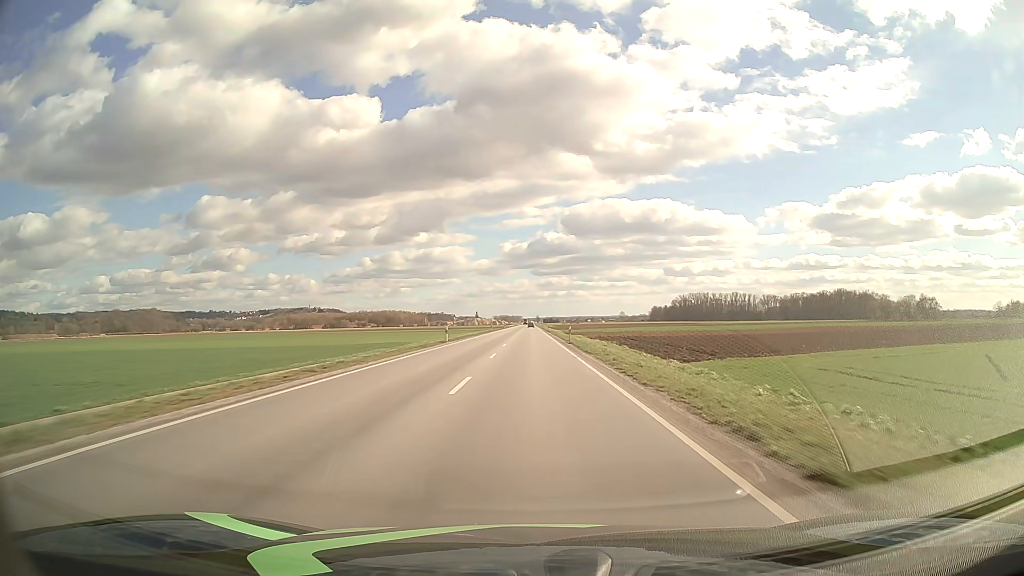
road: primary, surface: asphalt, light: Day
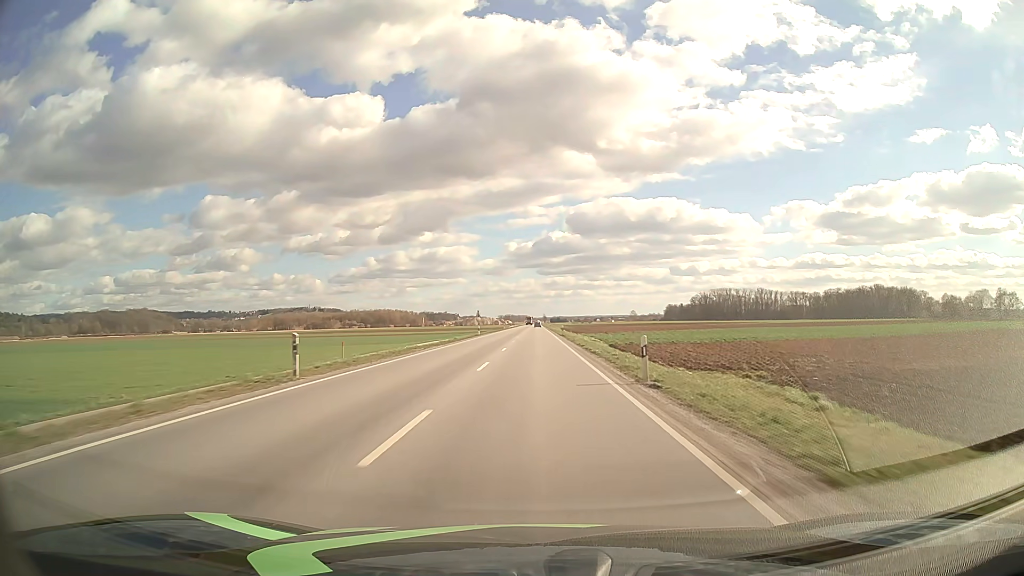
(-0.3, +79.0) m; -1°
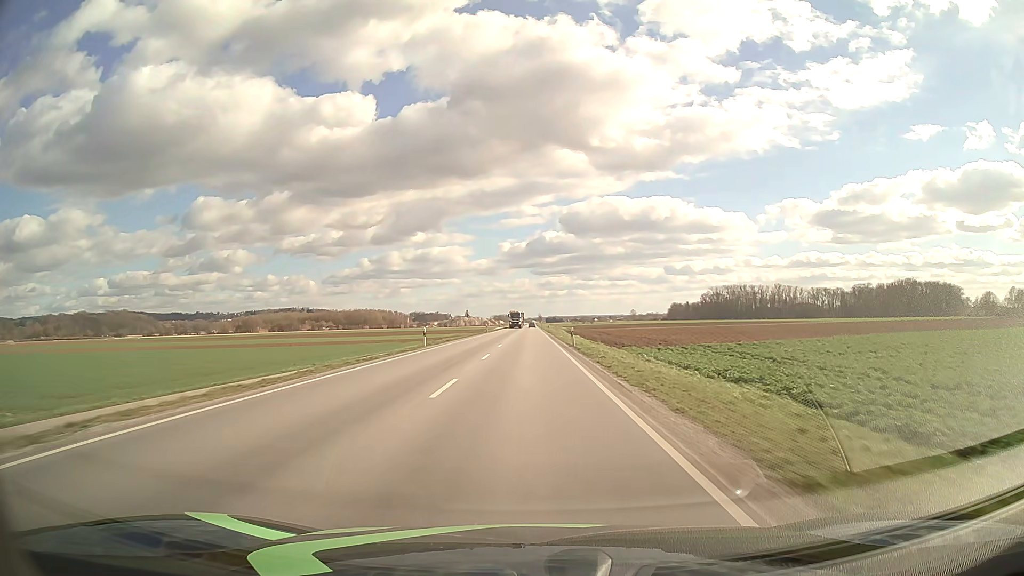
(+0.6, +79.0) m; 0°
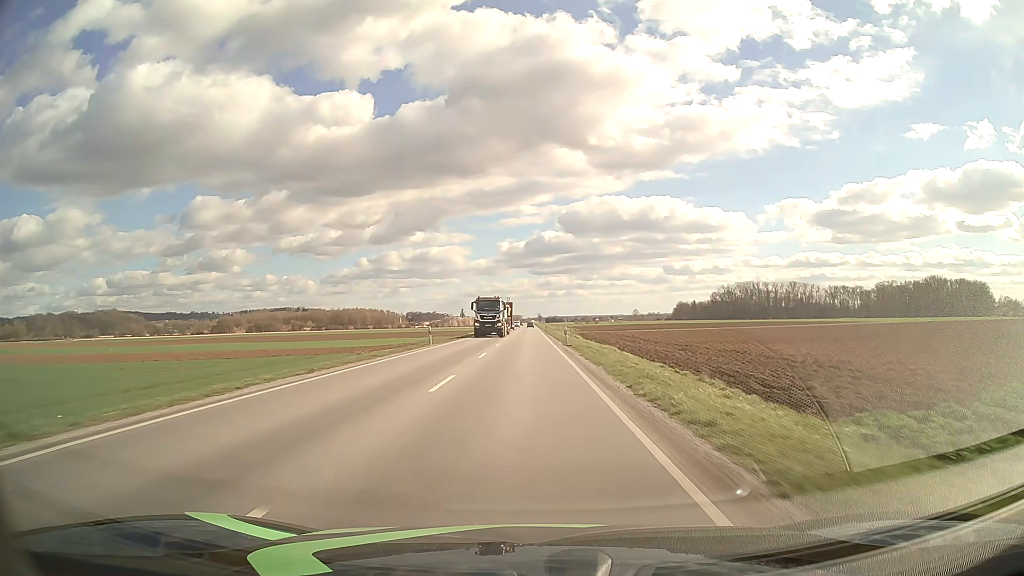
(0.0, +47.5) m; 0°
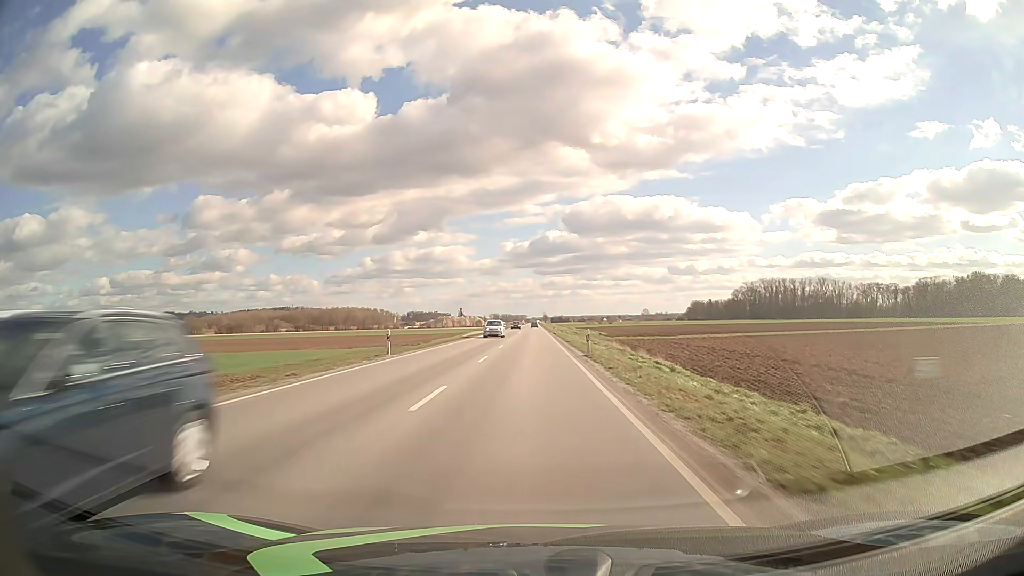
(-0.3, +63.3) m; 0°
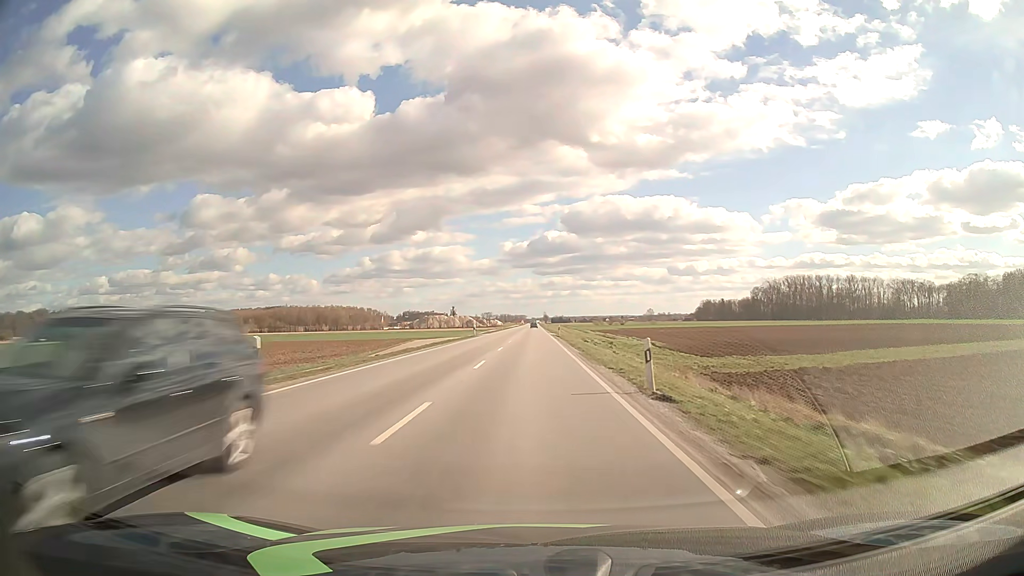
(+0.1, +63.4) m; 0°
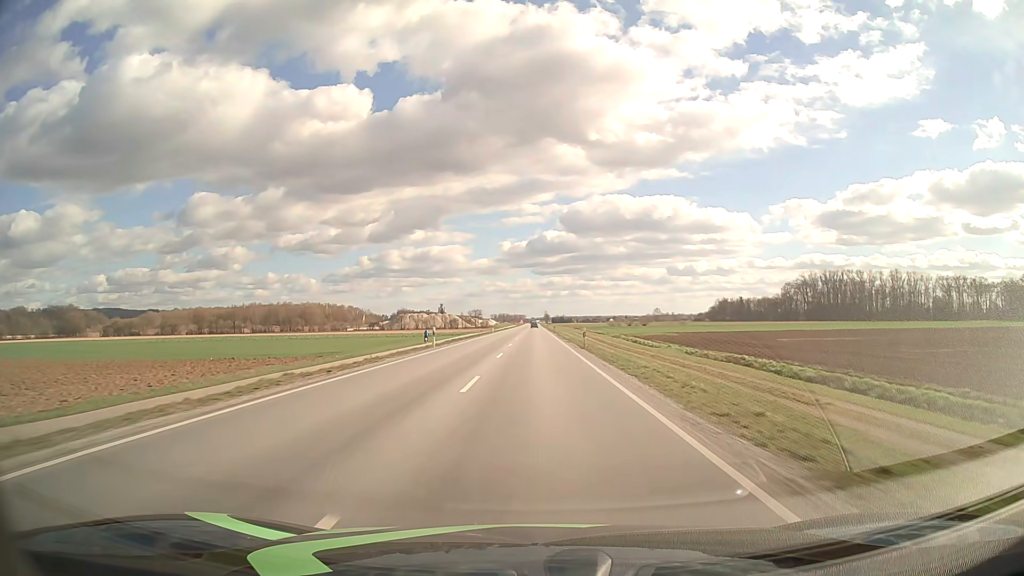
(-0.2, +79.2) m; 0°
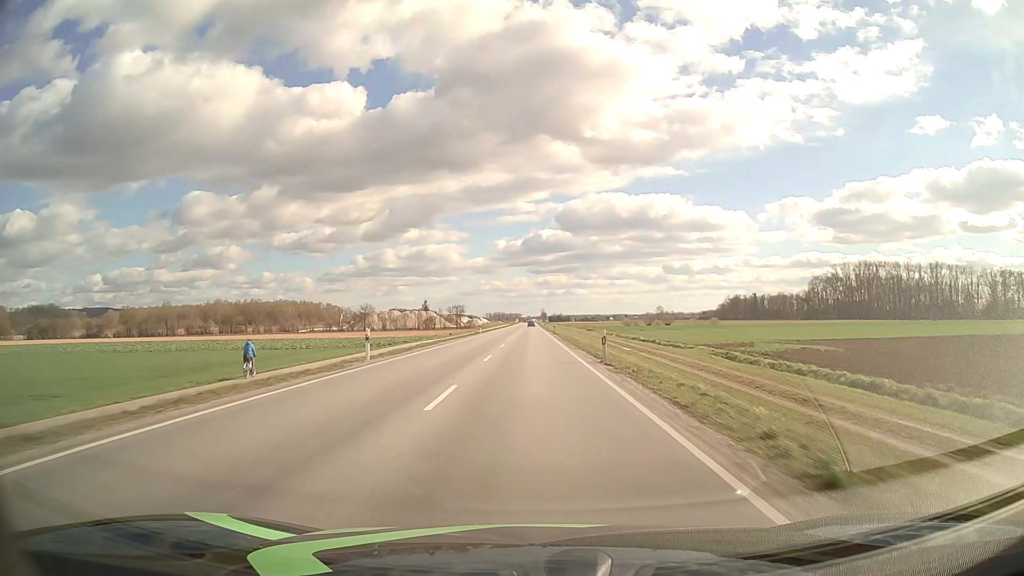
(+0.3, +63.3) m; 0°
(0, +10) (0, +20) (0, +30) (0, +40) (0, +50) (0, +60) (0, +70) (0, +80) (0, +90) (0, +100) m
